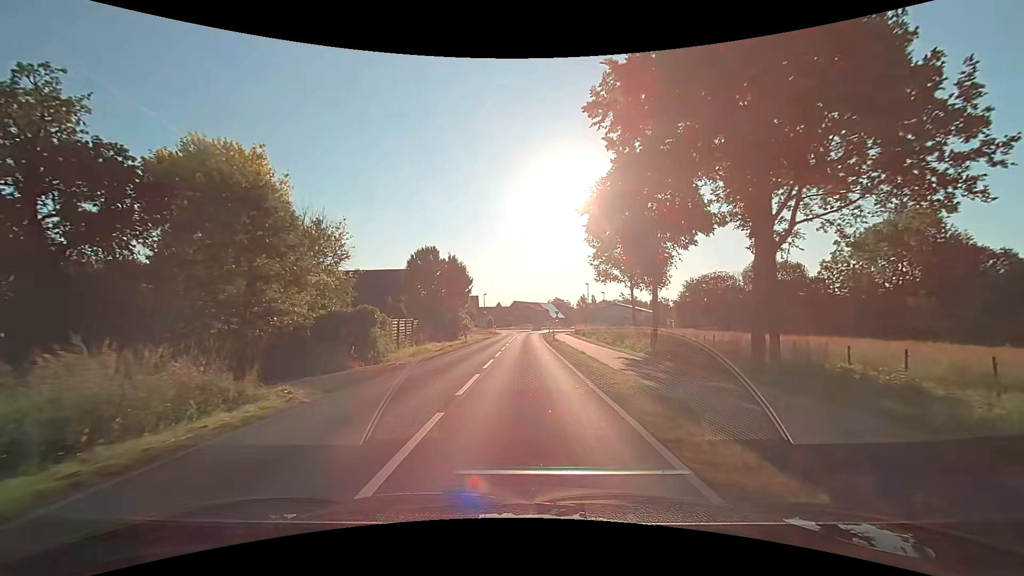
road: secondary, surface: asphalt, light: Day
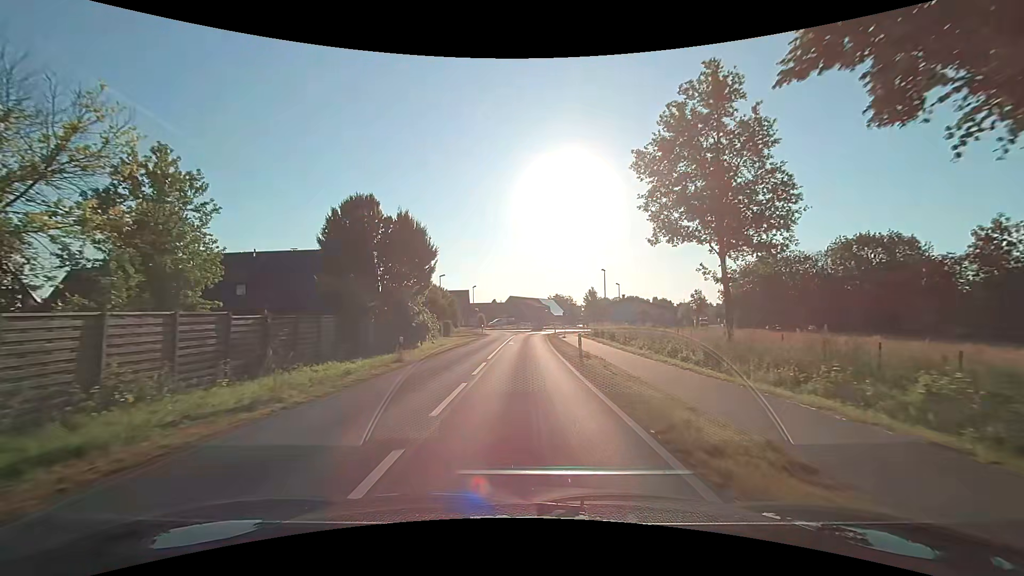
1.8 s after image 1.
(+0.1, +20.2) m; 0°
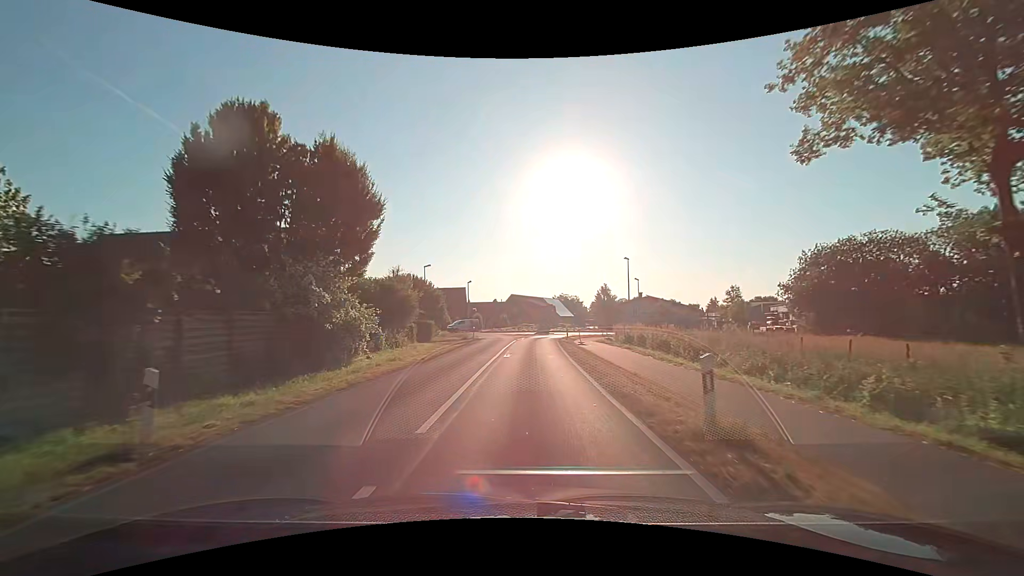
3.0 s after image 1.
(0.0, +13.2) m; 0°
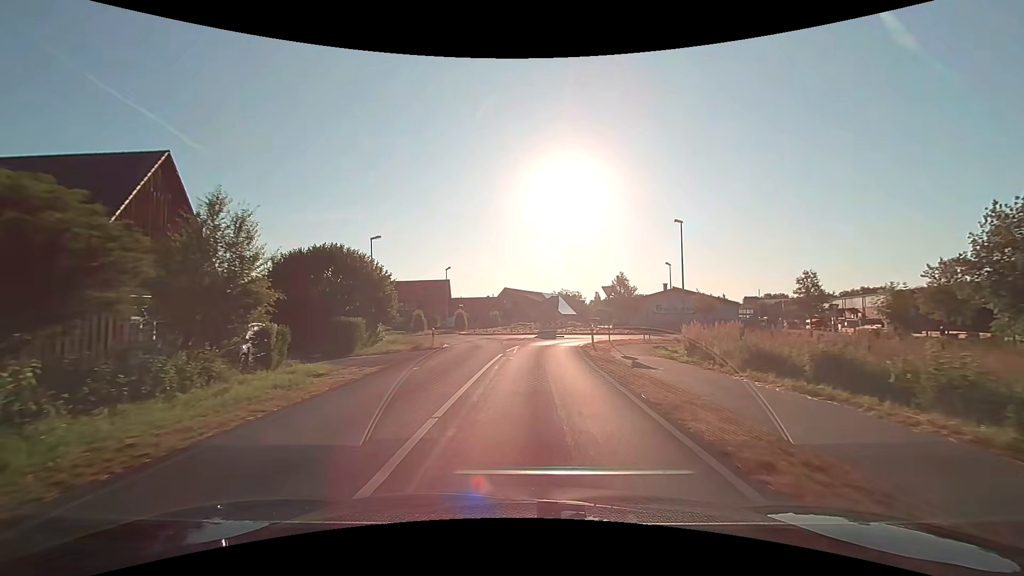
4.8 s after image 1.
(0.0, +19.1) m; 0°
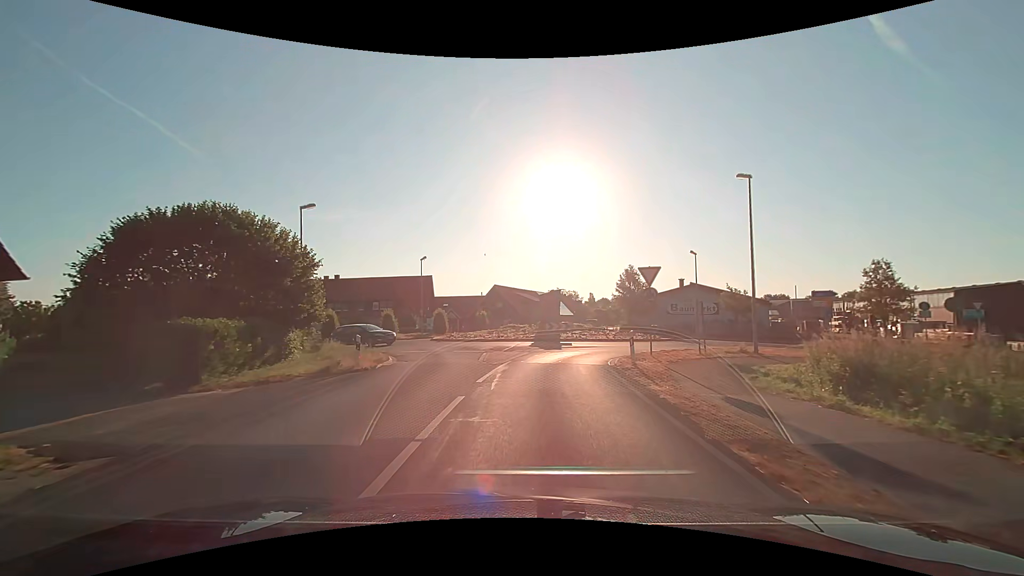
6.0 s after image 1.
(+0.1, +11.1) m; +1°
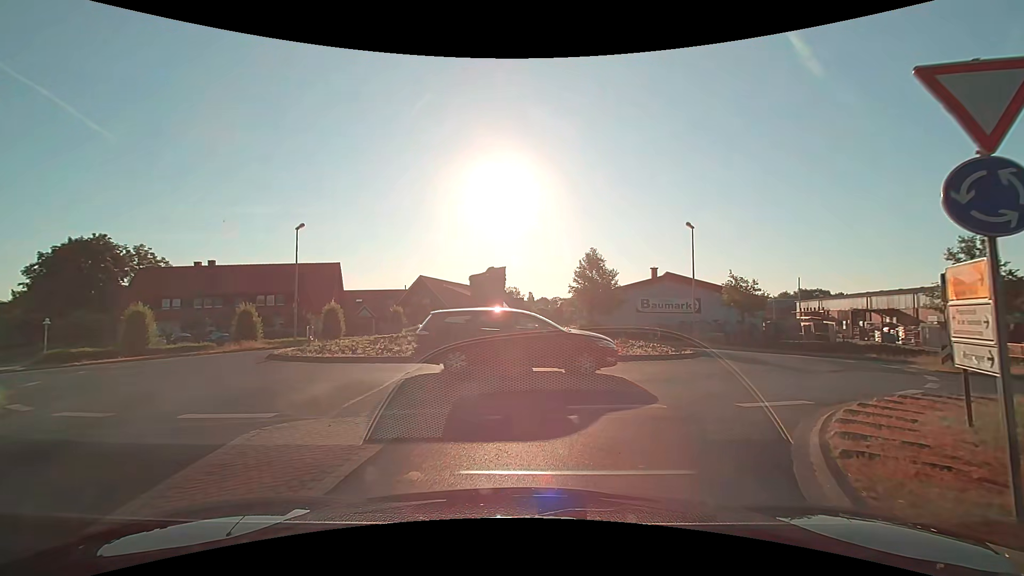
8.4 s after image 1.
(+0.5, +15.1) m; +7°
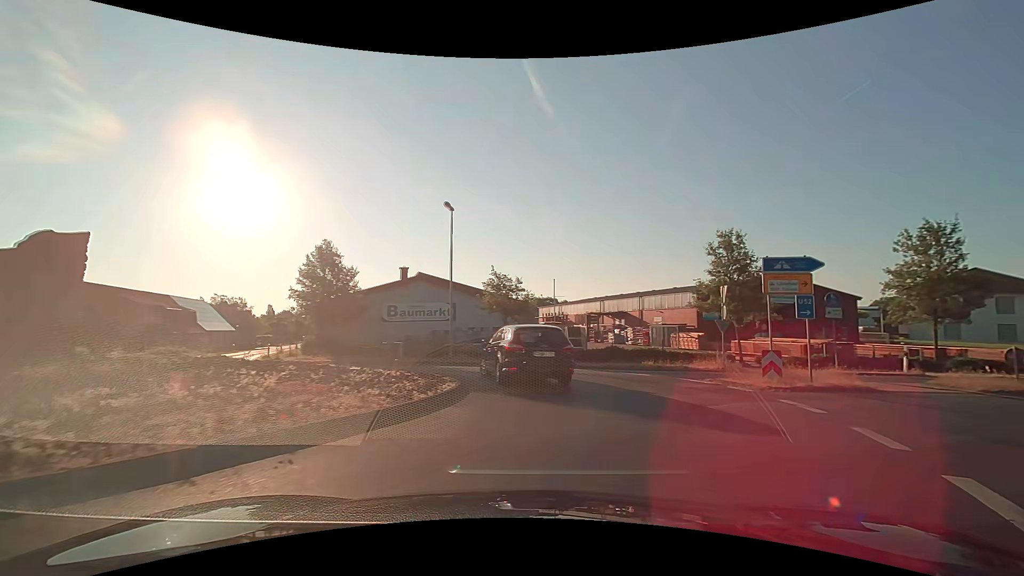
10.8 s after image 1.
(+1.8, +9.7) m; +27°
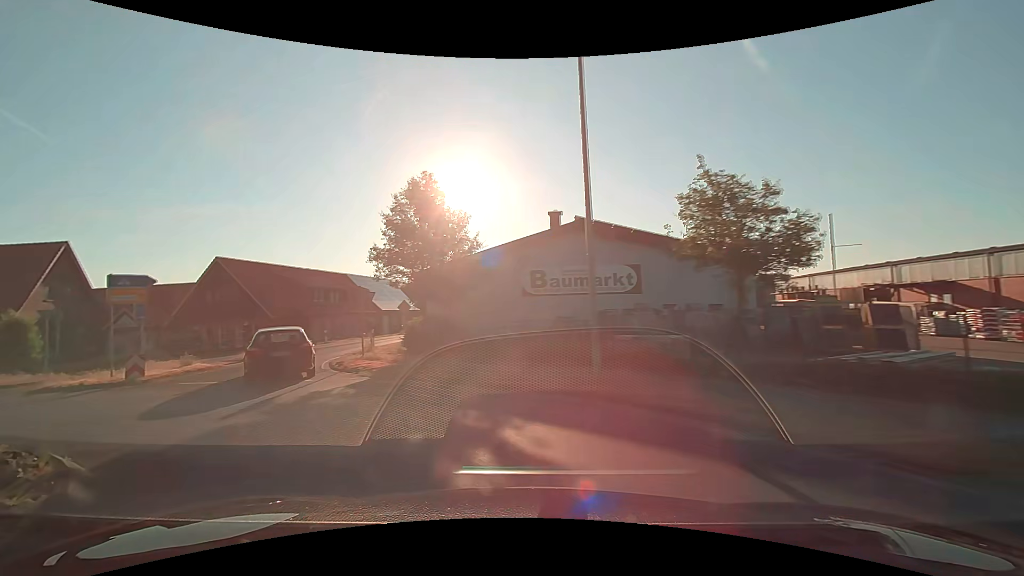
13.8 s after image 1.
(0.0, +16.8) m; -22°
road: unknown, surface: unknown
(-3, +9) (-8, +18) (-11, +27) (-11, +37) (-11, +47) (-11, +57) (-10, +67) (-9, +77) (-8, +87) (-7, +97) m
